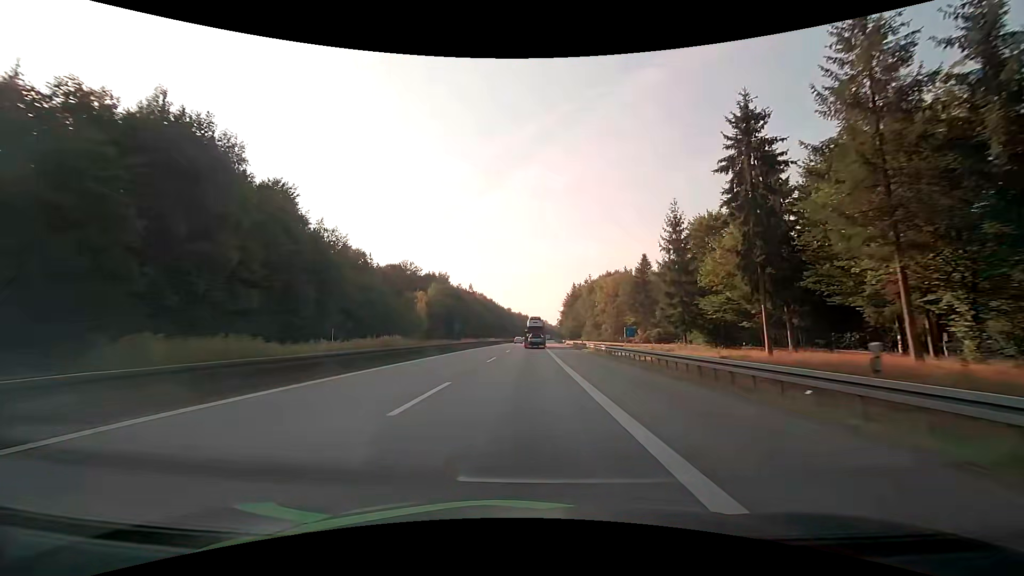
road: motorway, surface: asphalt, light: Day
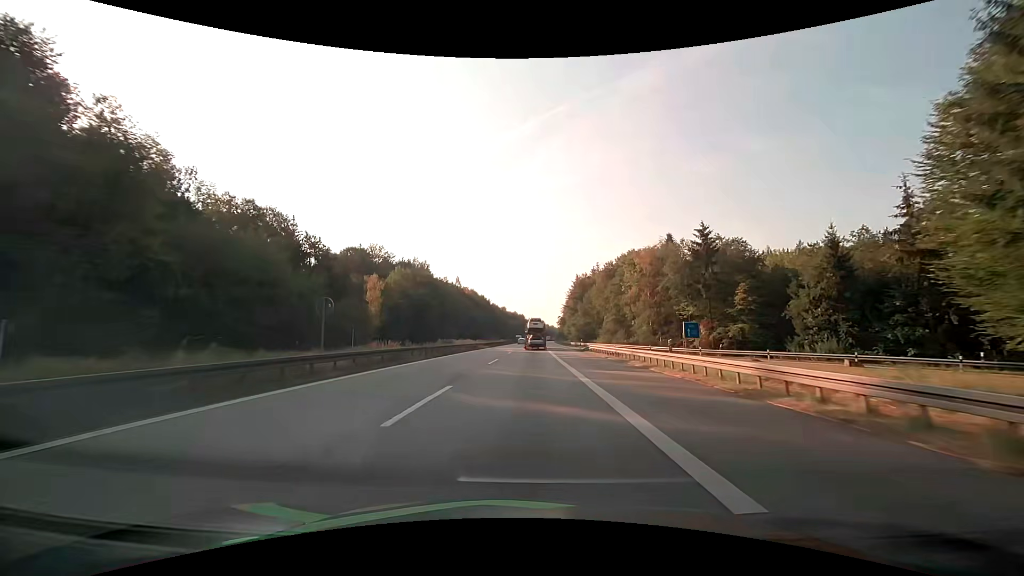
(+0.1, +36.6) m; 0°
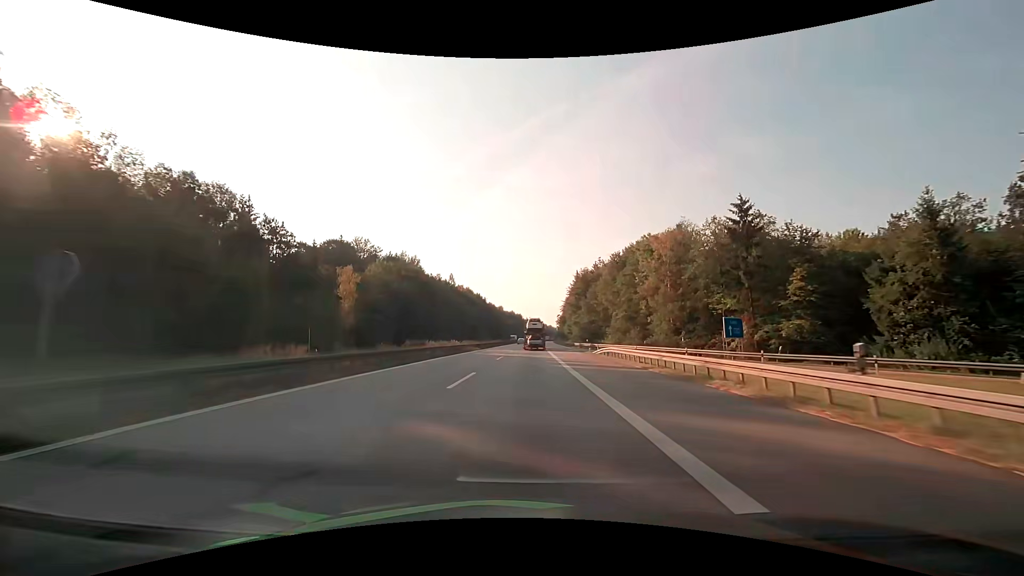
(0.0, +12.1) m; 0°
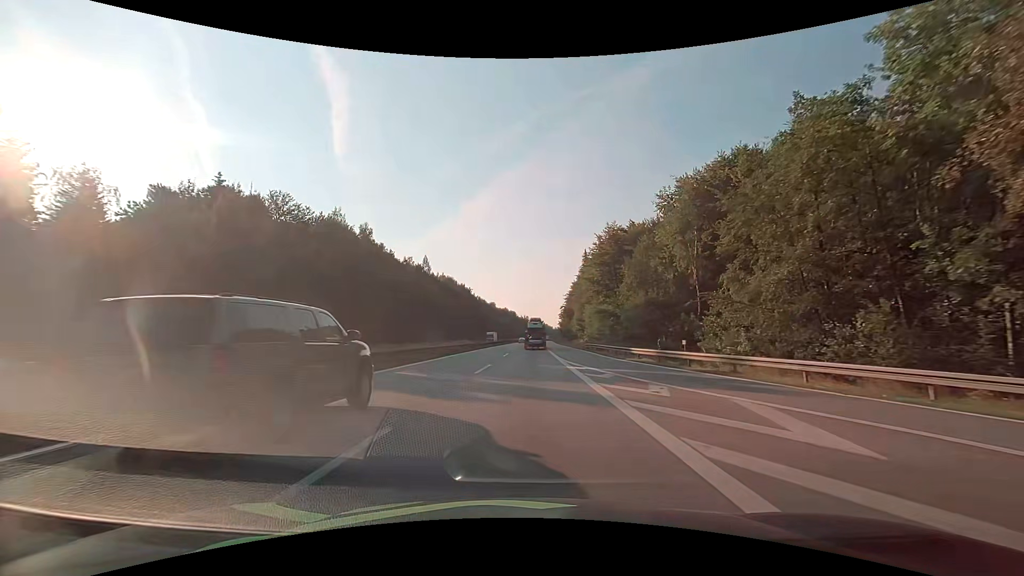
(+0.3, +47.7) m; +1°
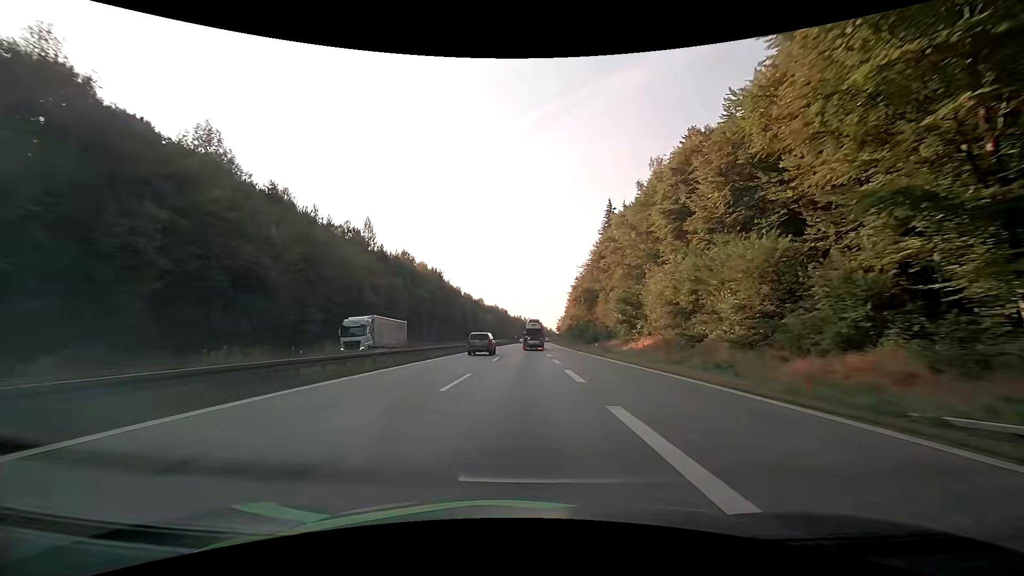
(+0.5, +60.0) m; +1°
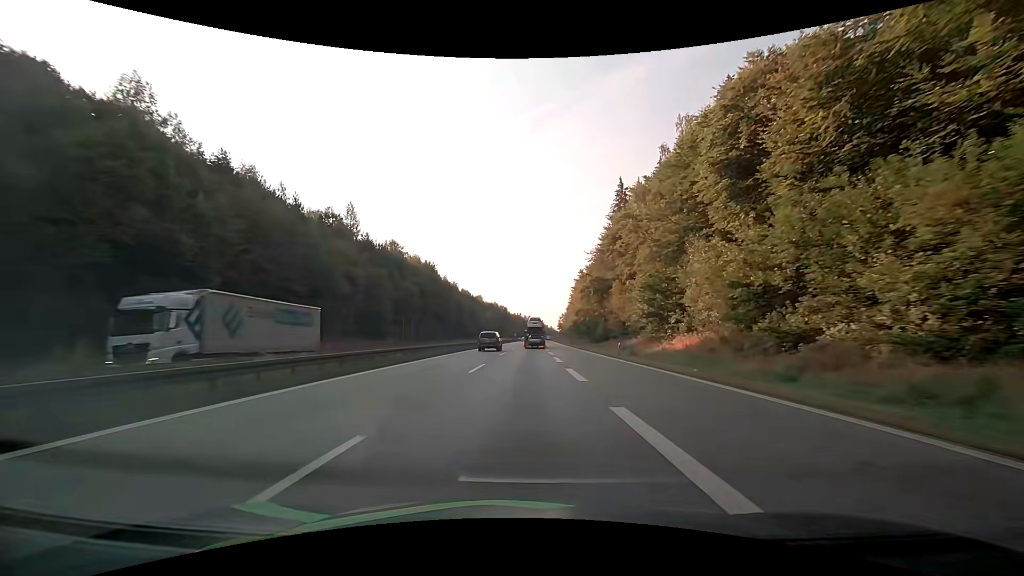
(0.0, +12.2) m; 0°
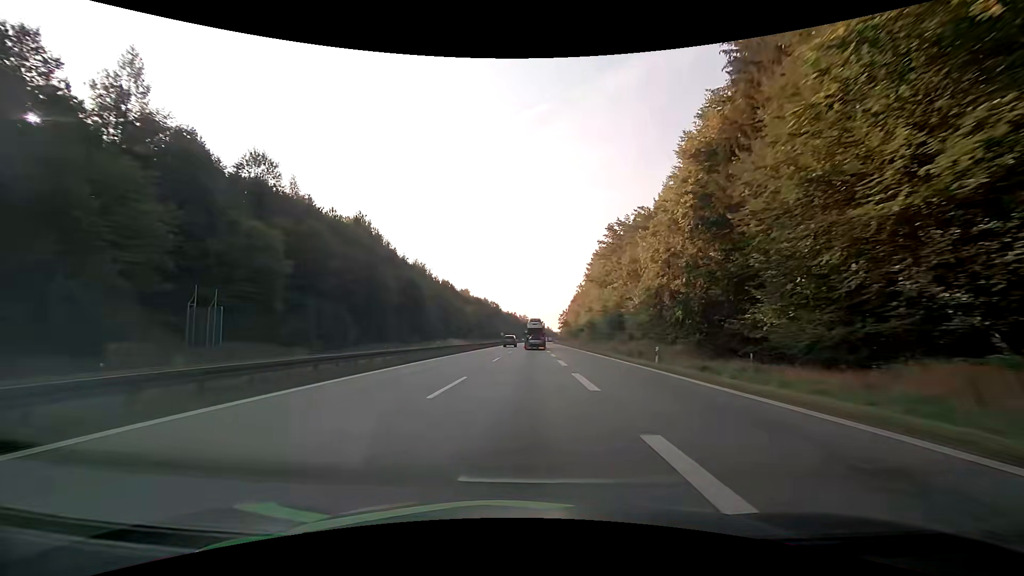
(+0.4, +61.7) m; 0°
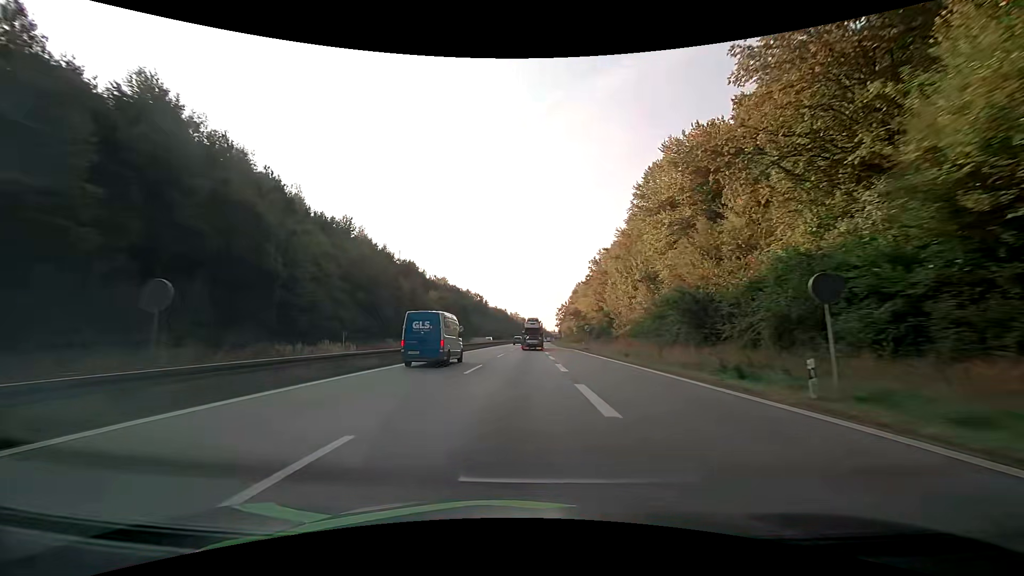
(+0.7, +63.7) m; +1°
(0, +10) (0, +20) (0, +30) (0, +40) (0, +50) (0, +60) (0, +70) (+1, +80) (+1, +90) (+1, +100) m
